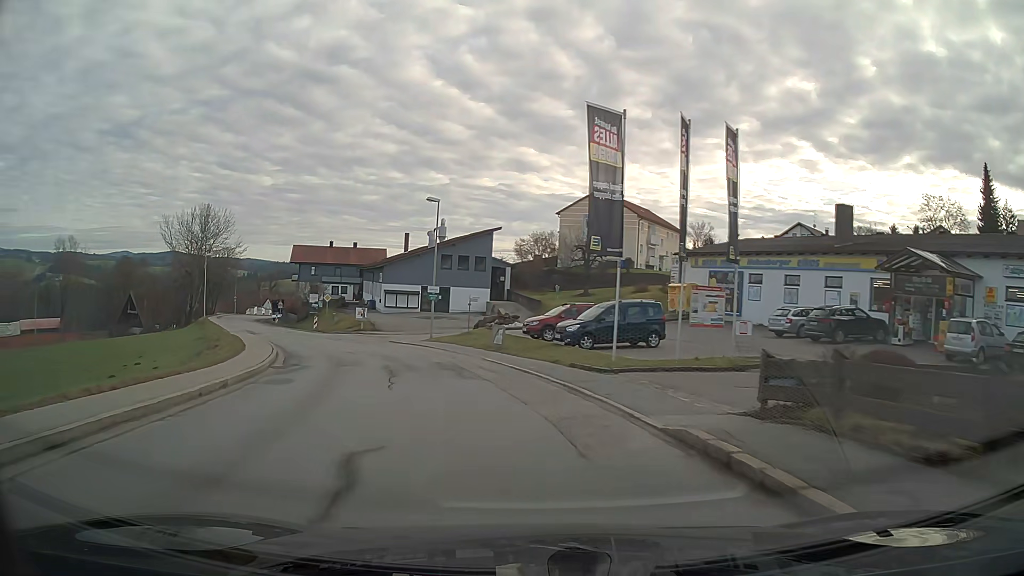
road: secondary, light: Day
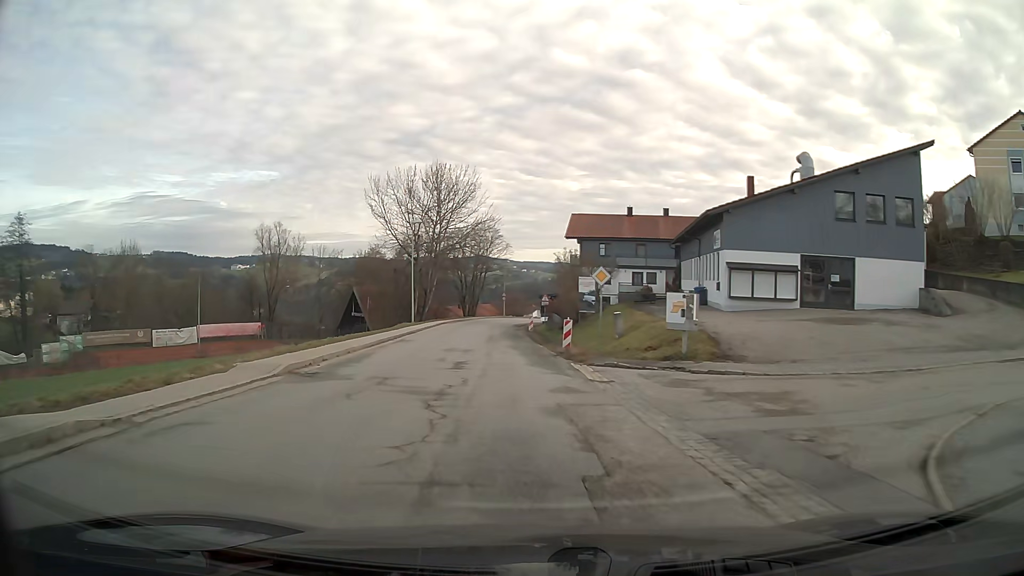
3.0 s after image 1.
(-8.1, +34.2) m; -26°
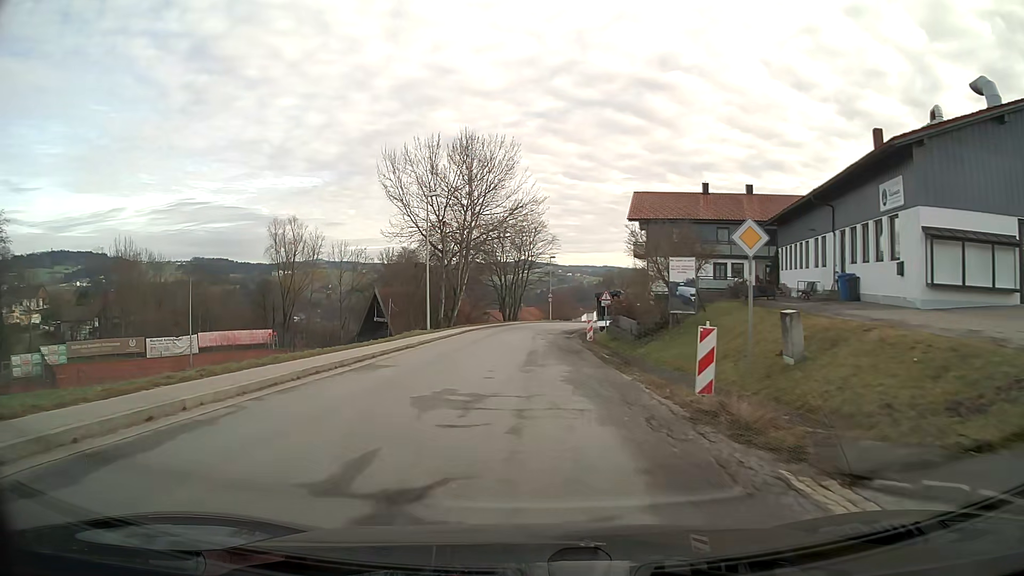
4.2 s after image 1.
(-0.5, +14.1) m; -3°
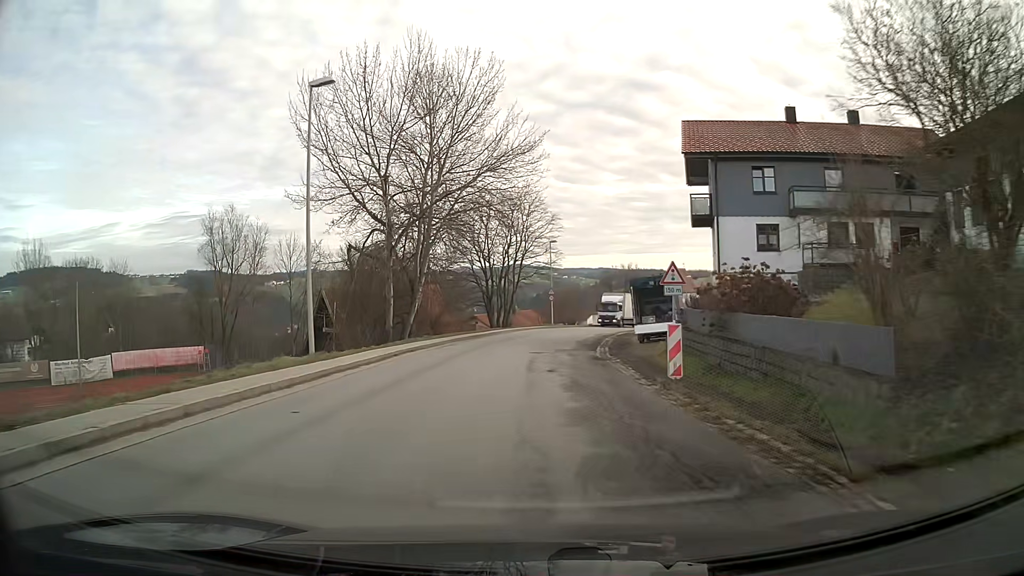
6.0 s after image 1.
(+0.1, +21.2) m; +1°
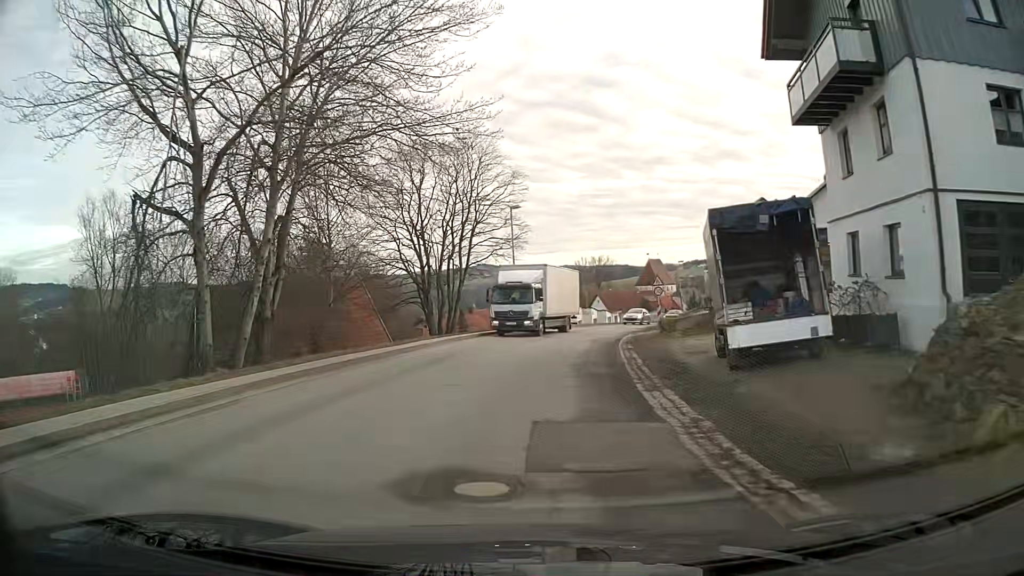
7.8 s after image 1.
(+0.5, +20.0) m; +3°
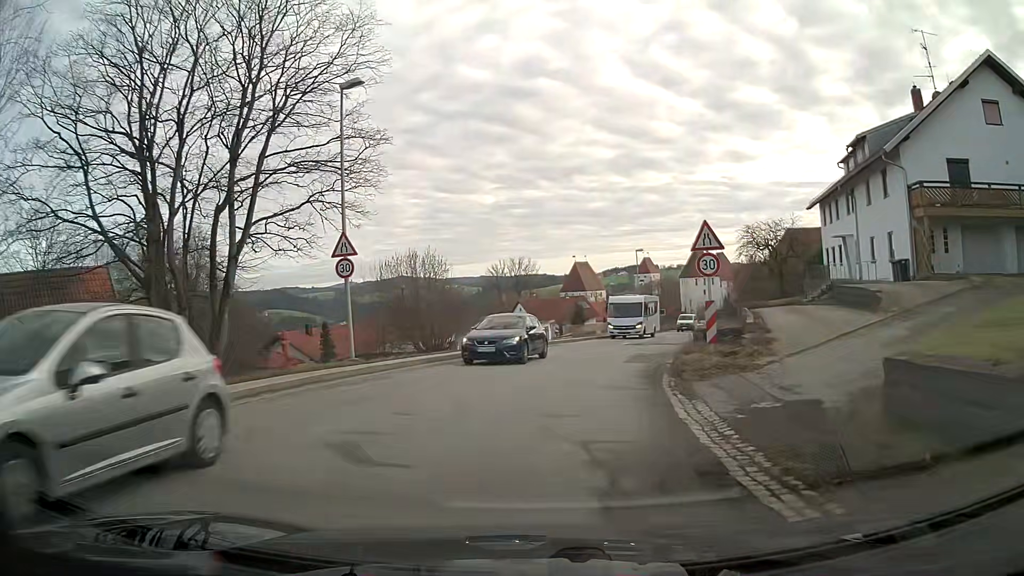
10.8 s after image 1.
(+2.1, +26.5) m; +8°
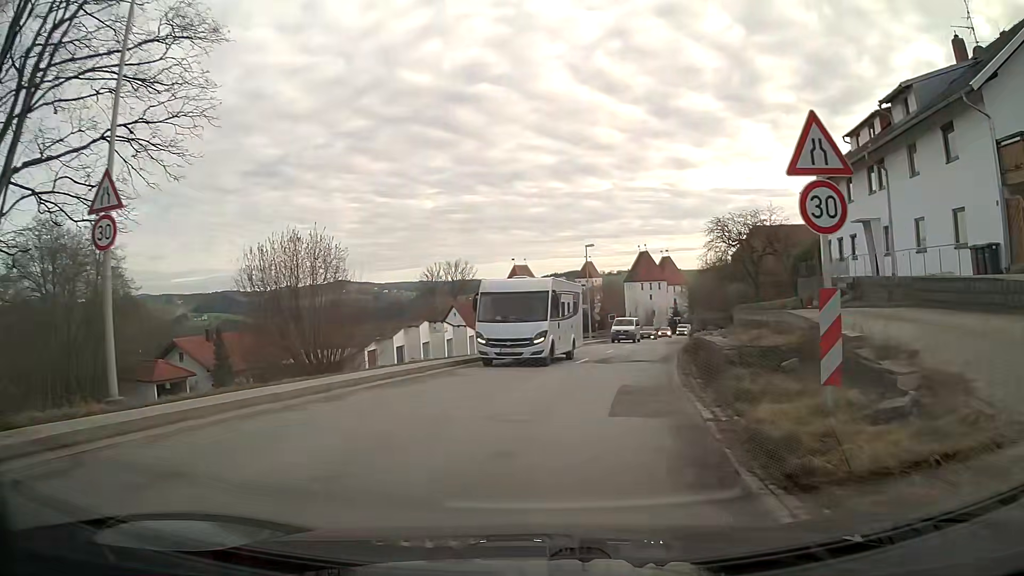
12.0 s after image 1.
(+0.4, +9.4) m; +5°
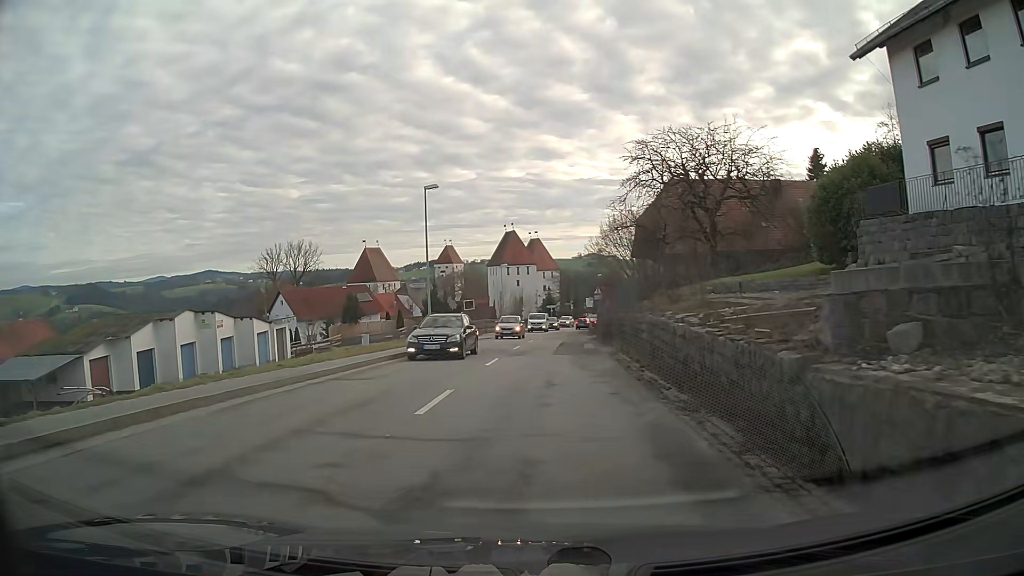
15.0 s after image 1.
(+2.6, +22.5) m; +11°
(0, +10) (0, +20) (+1, +30) (+1, +40) (+2, +50) (+2, +60) (+3, +70) (+4, +80) (+5, +90) (+7, +100) m
